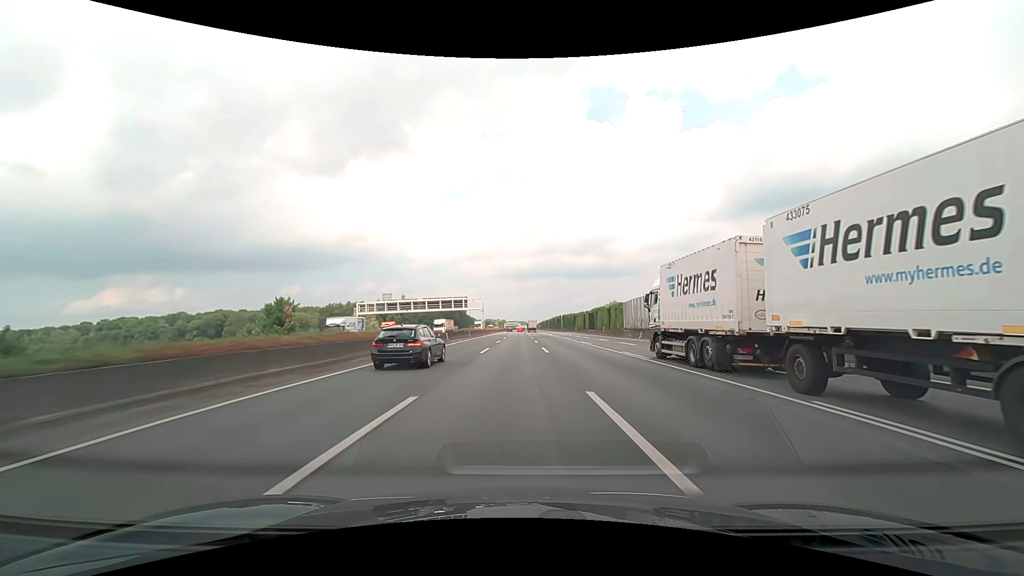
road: motorway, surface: asphalt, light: Day
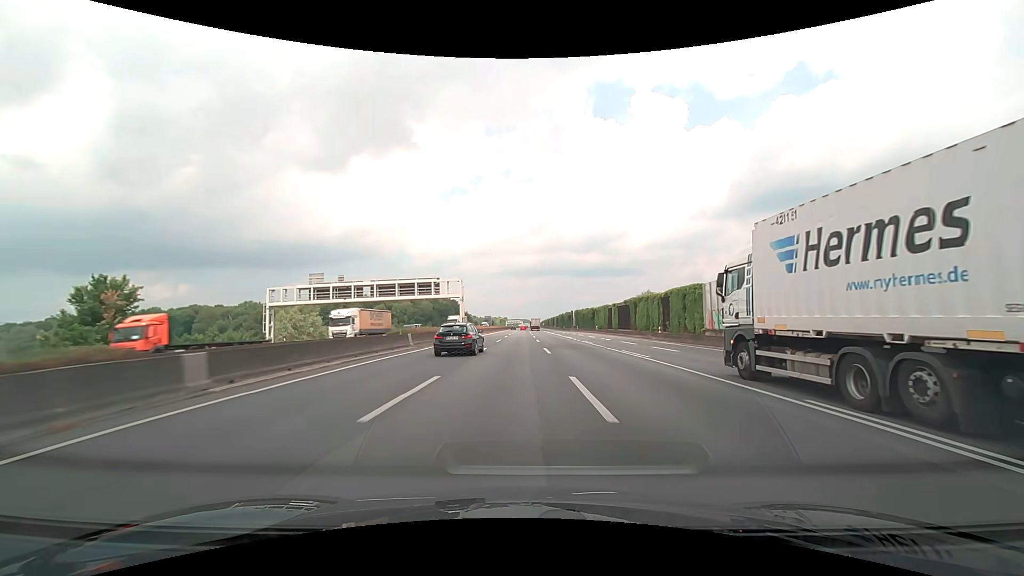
(-0.1, +36.7) m; 0°
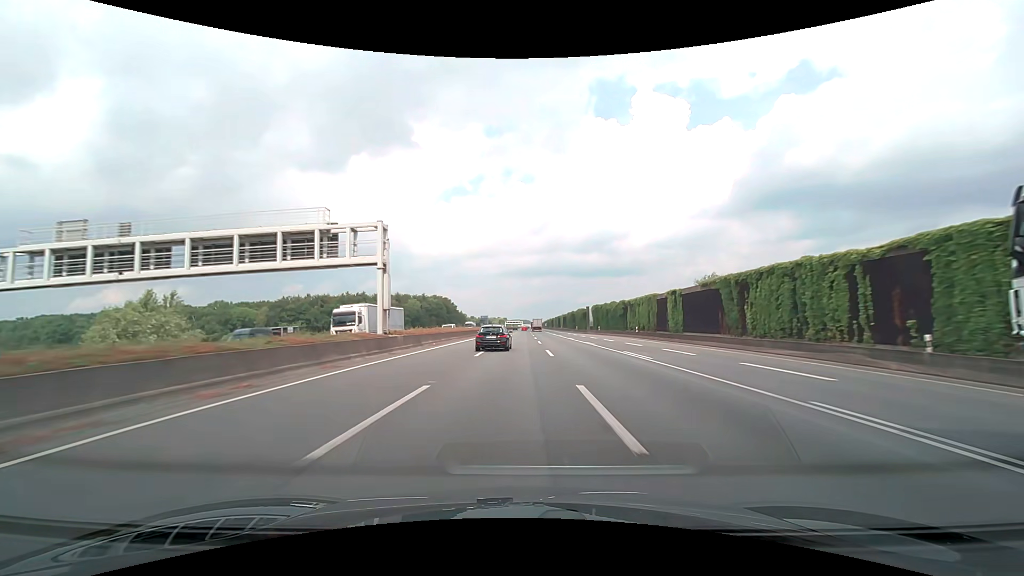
(0.0, +36.7) m; 0°
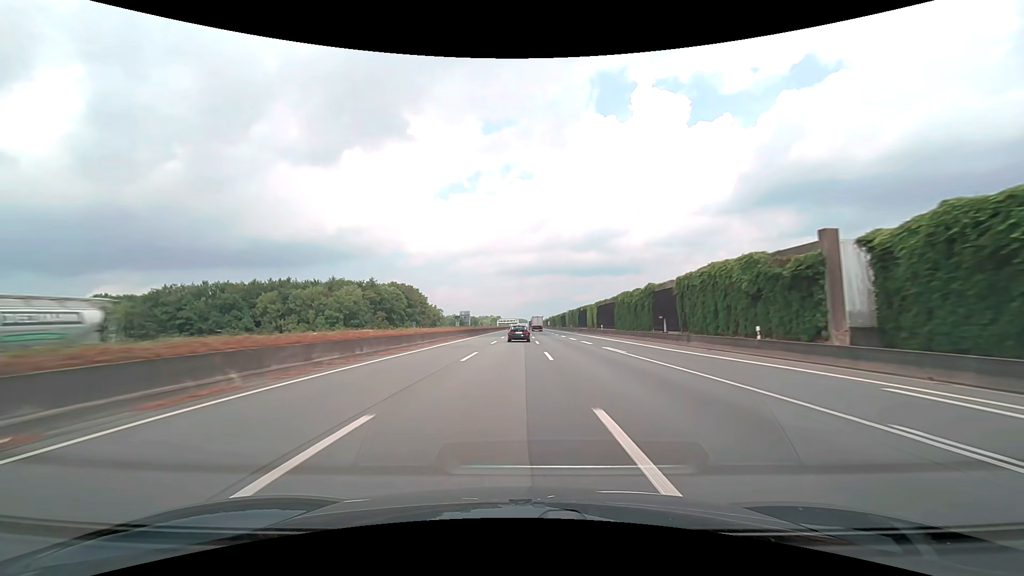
(+0.1, +91.3) m; 0°
(0, +10) (0, +20) (0, +30) (0, +40) (0, +50) (0, +60) (0, +70) (0, +80) (0, +90) (0, +100) m
